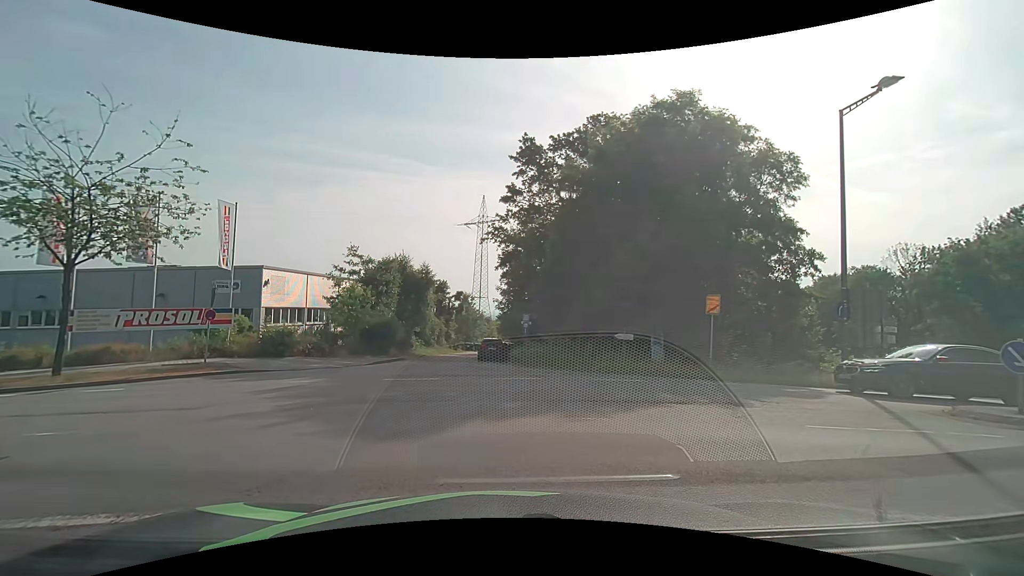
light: Day
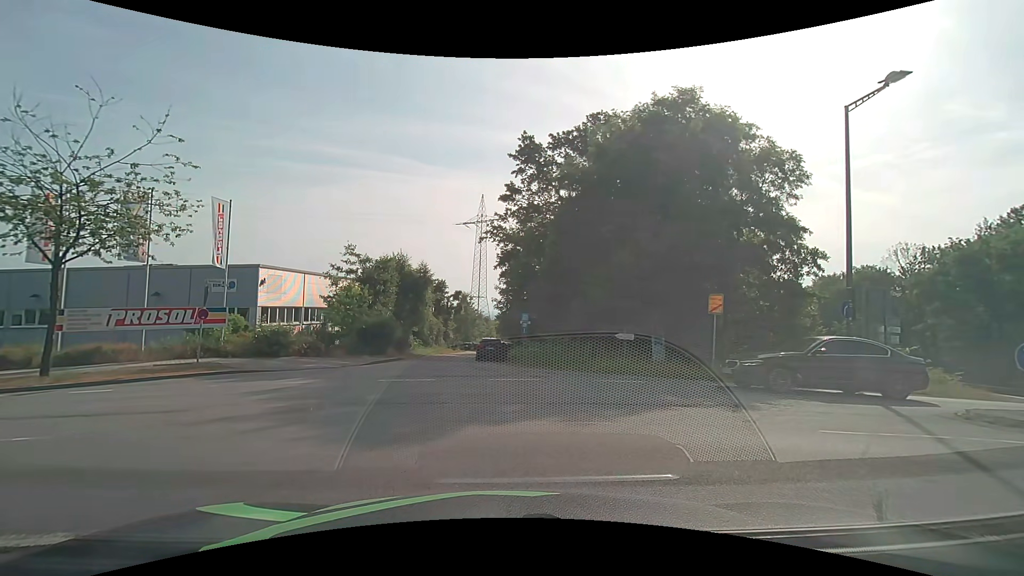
(0.0, +0.3) m; 0°
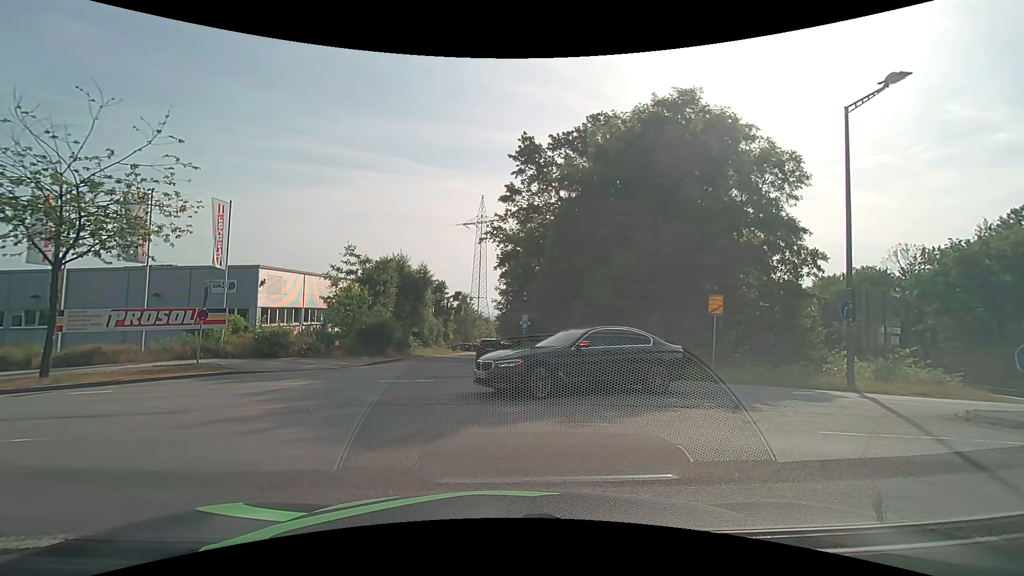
(0.0, +0.1) m; 0°
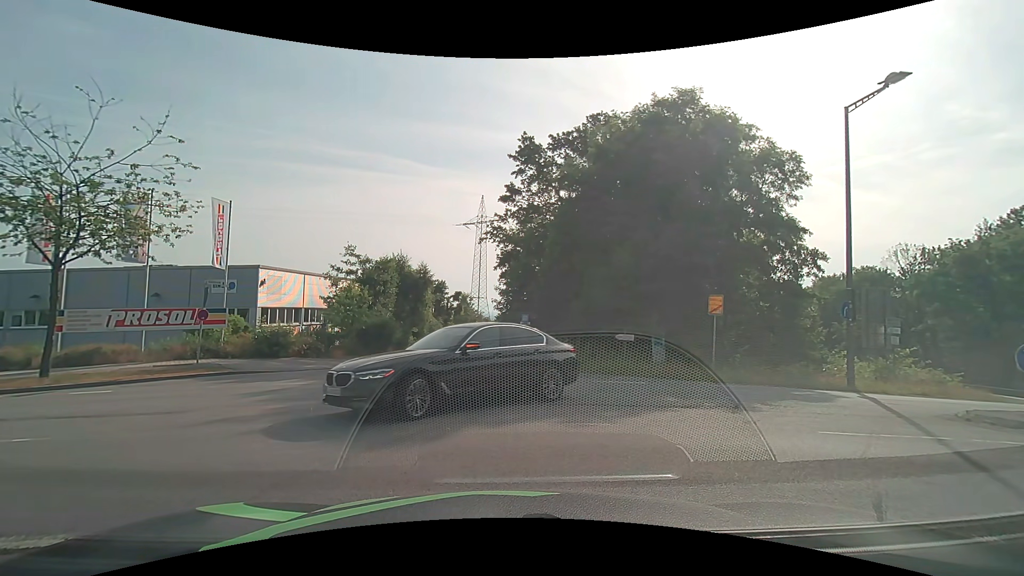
(0.0, 0.0) m; 0°
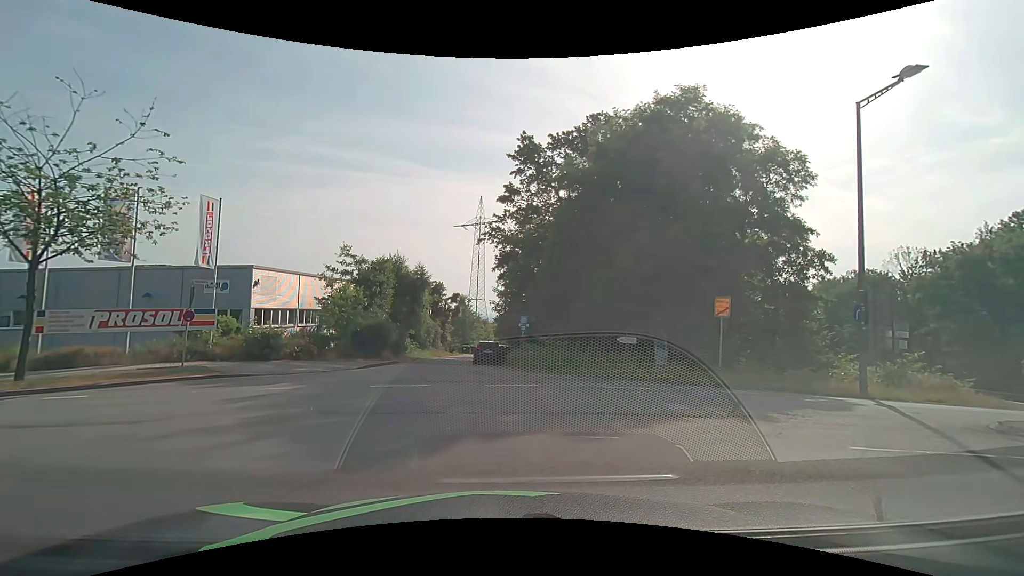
(0.0, +0.7) m; 0°
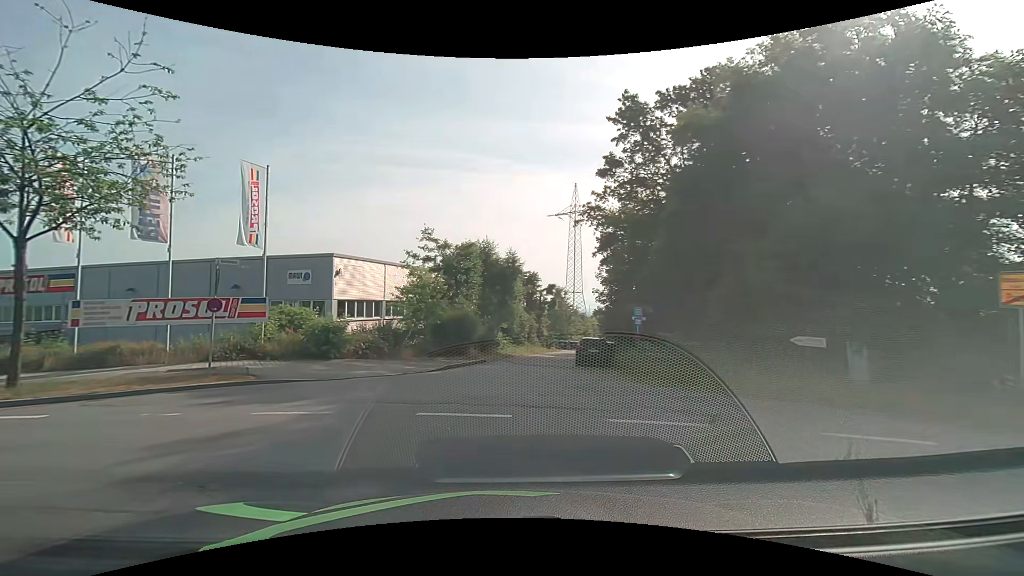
(-0.1, +5.8) m; -11°
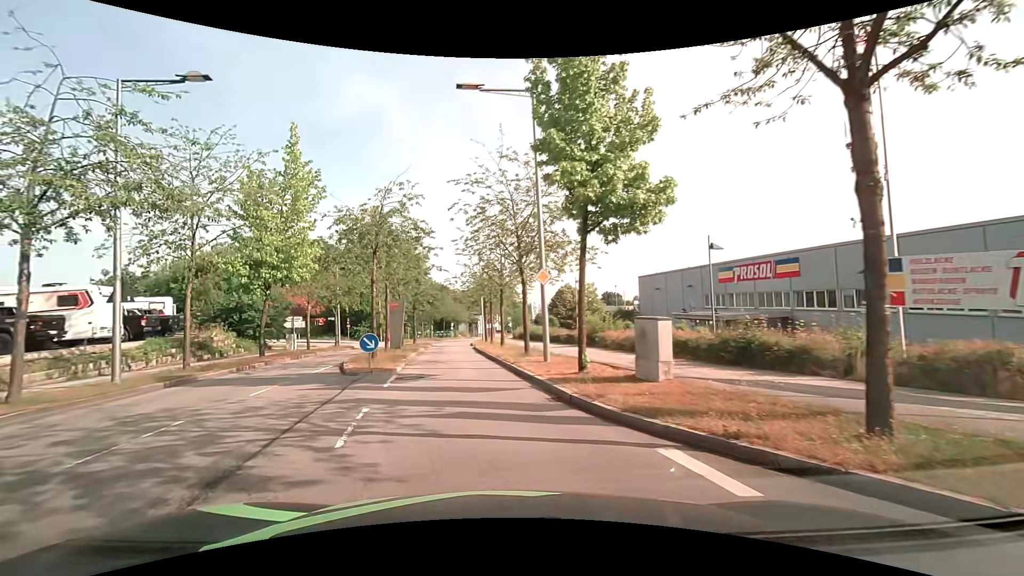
(-6.6, +8.5) m; -68°
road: residential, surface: asphalt
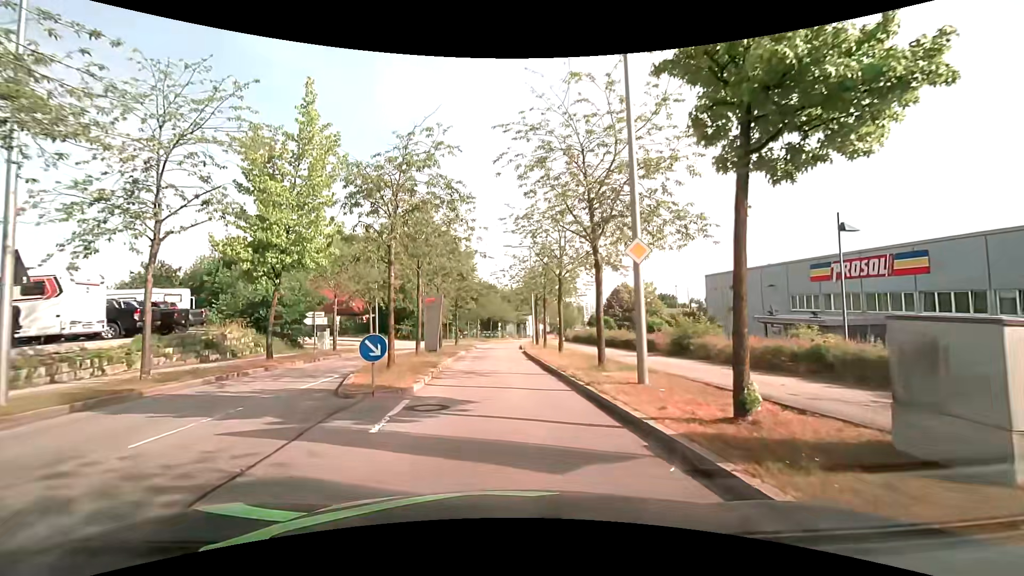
(-0.4, +5.6) m; -6°
(0, +10) (0, +20) (-1, +30) (0, +40) (0, +50) (0, +60) (+1, +70) (+3, +80) (+5, +90) (+7, +99) m
